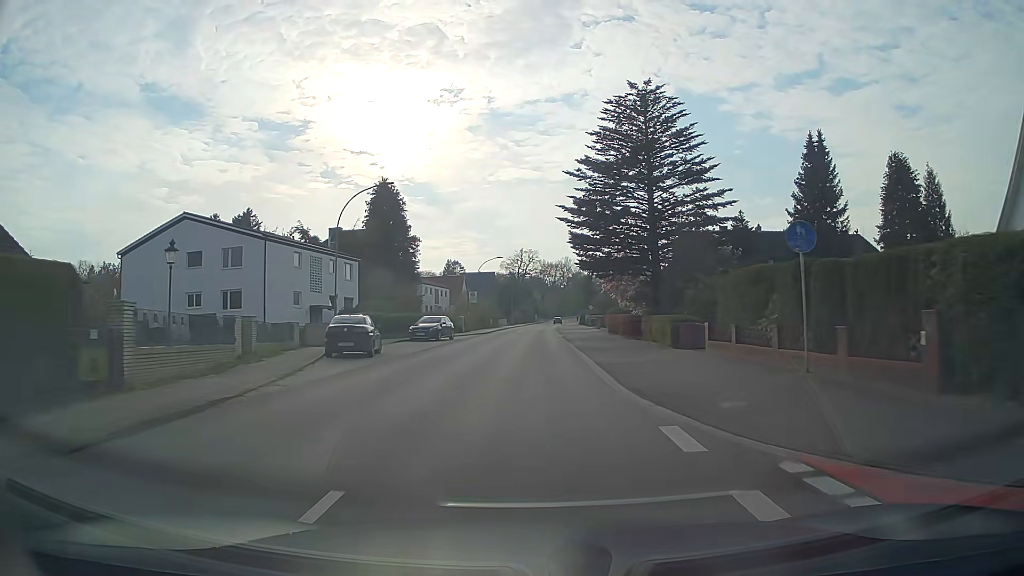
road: secondary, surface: asphalt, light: Day
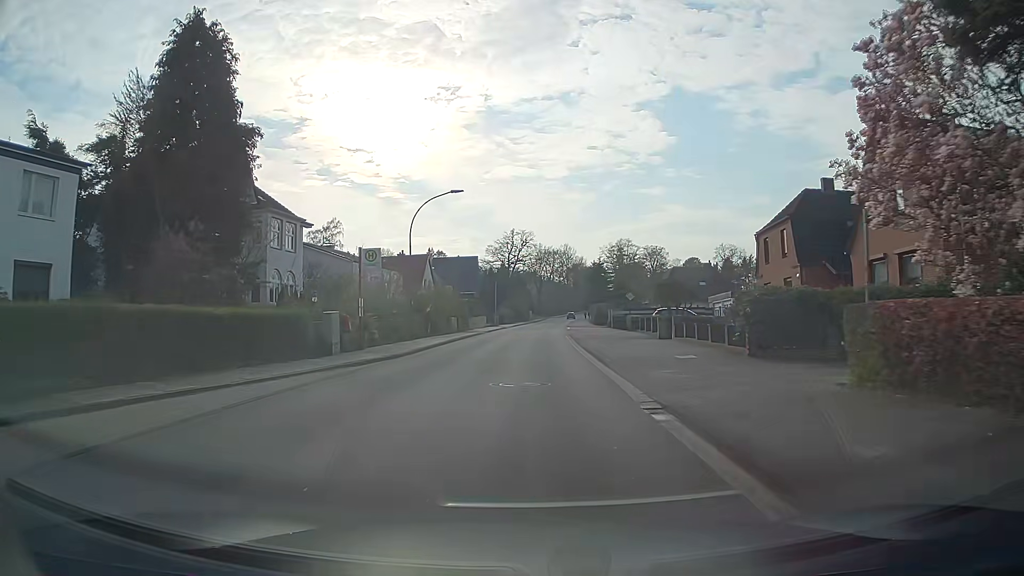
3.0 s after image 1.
(+0.1, +37.8) m; +1°
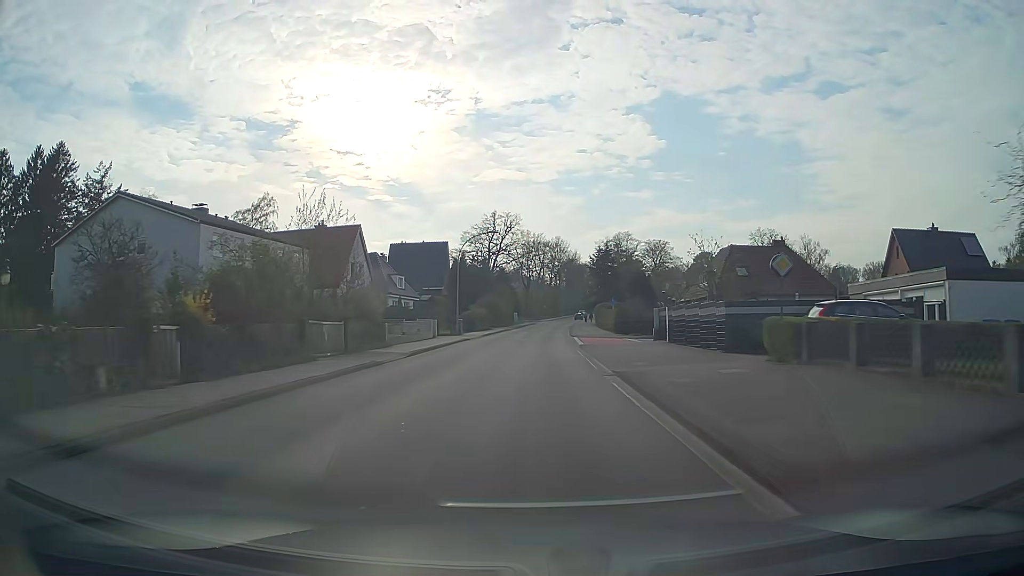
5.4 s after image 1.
(0.0, +30.2) m; +1°
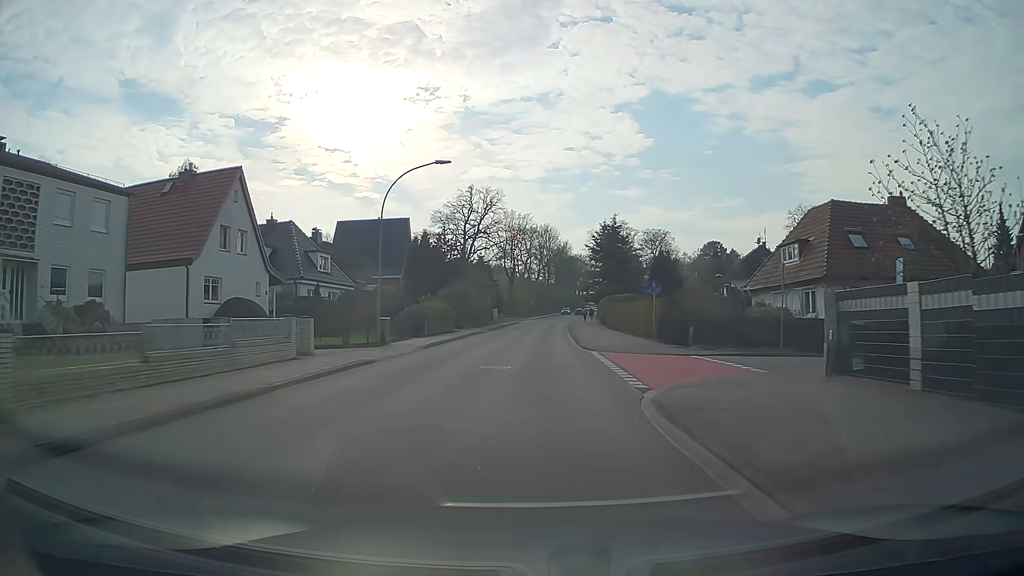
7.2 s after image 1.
(+0.2, +22.7) m; +1°
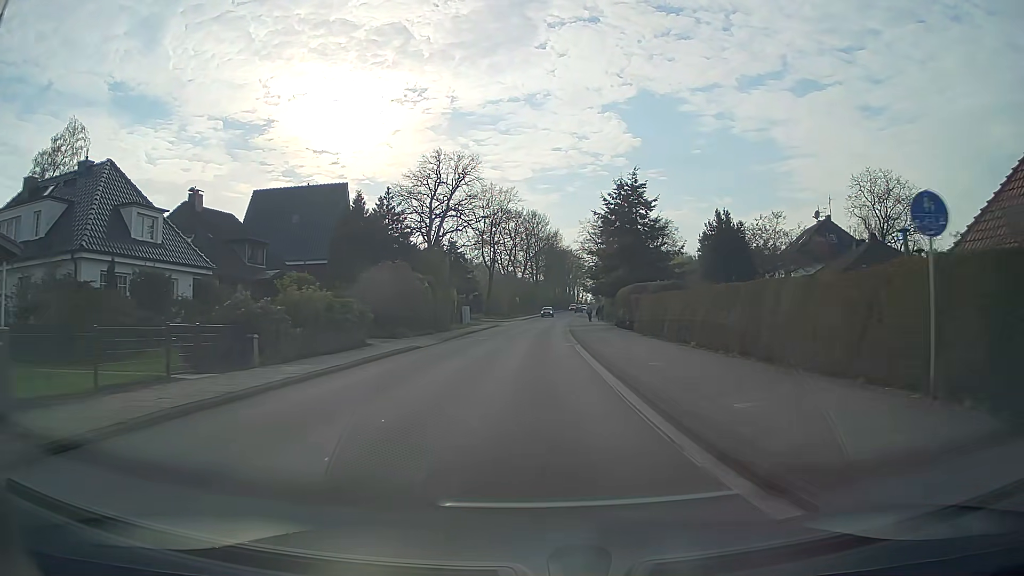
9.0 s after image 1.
(+0.3, +22.8) m; +1°
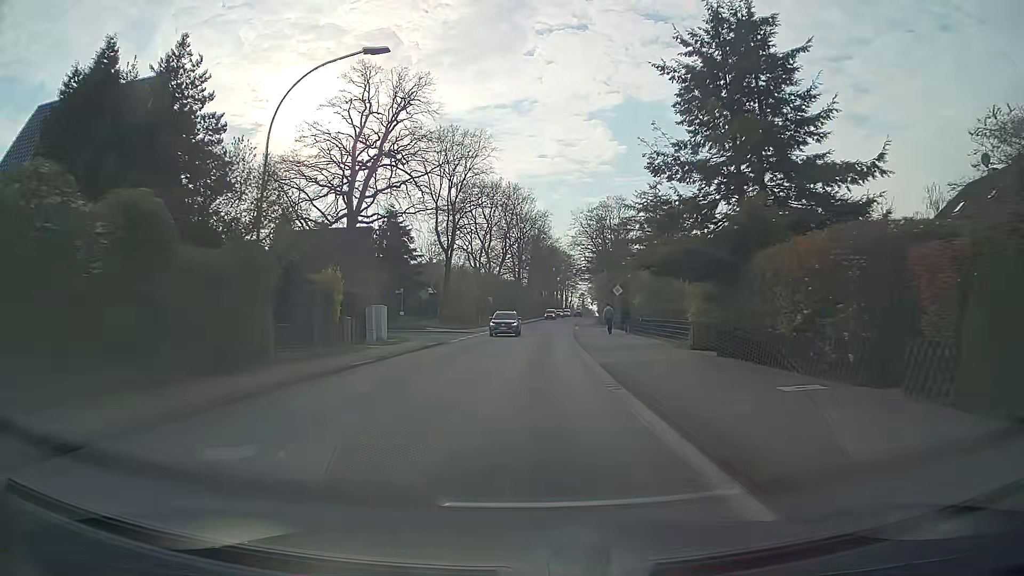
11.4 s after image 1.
(+0.3, +30.3) m; +1°
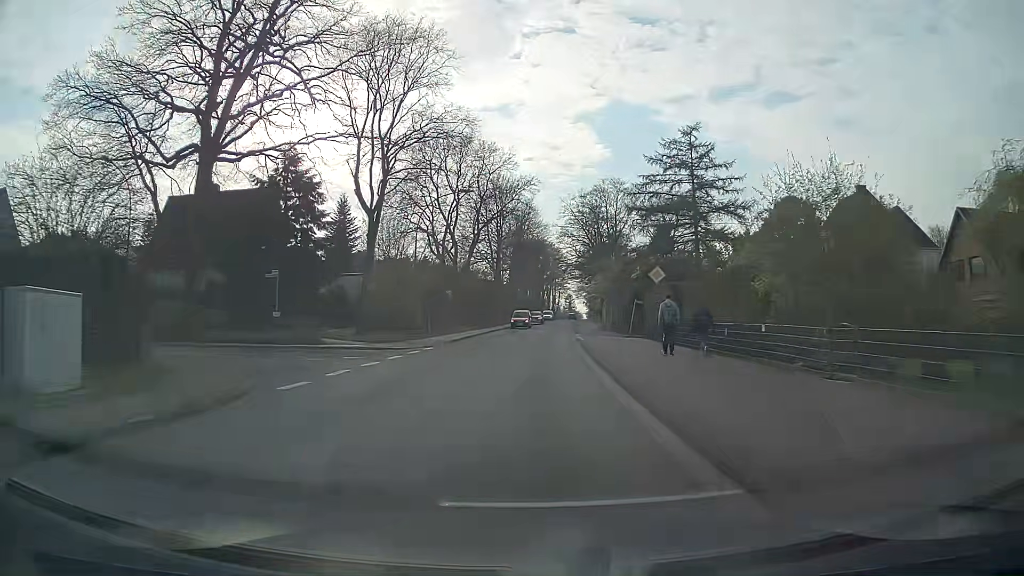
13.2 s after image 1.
(+0.3, +22.6) m; +1°
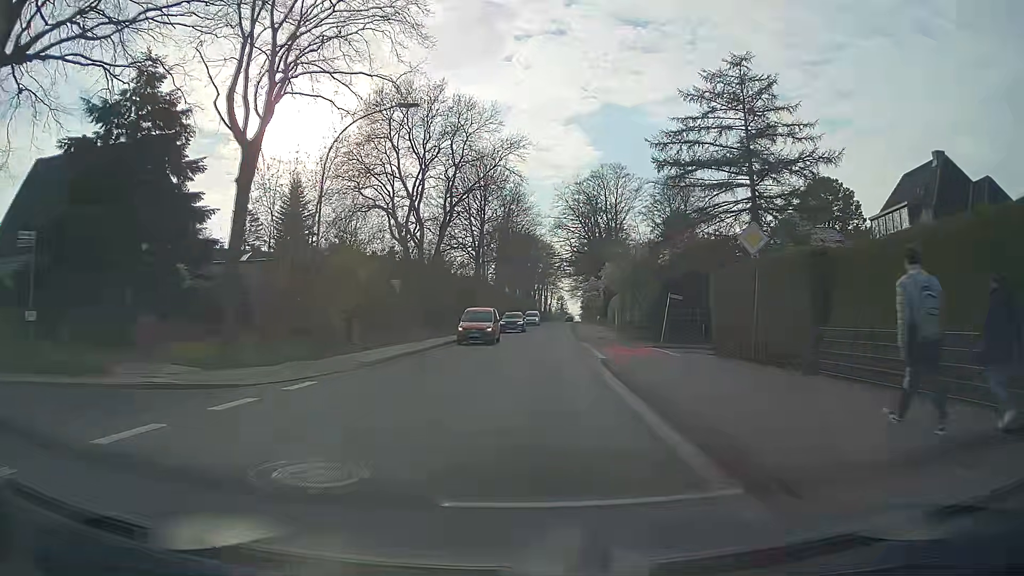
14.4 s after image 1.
(+0.2, +15.1) m; +1°
(0, +10) (0, +20) (0, +30) (+1, +40) (+1, +50) (+2, +60) (+2, +70) (+3, +80) (+3, +90) (+4, +100) m
